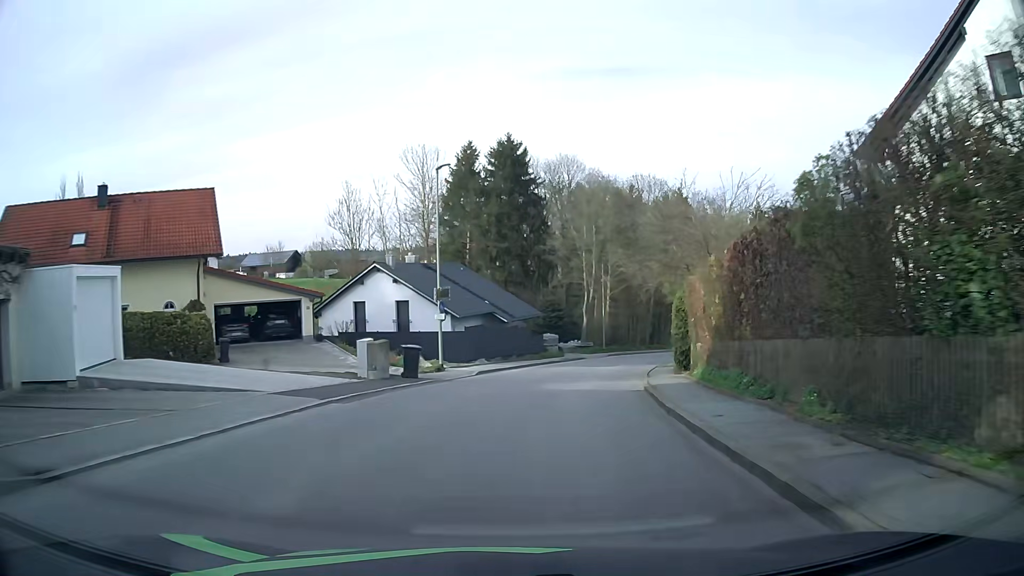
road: unclassified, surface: asphalt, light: Day
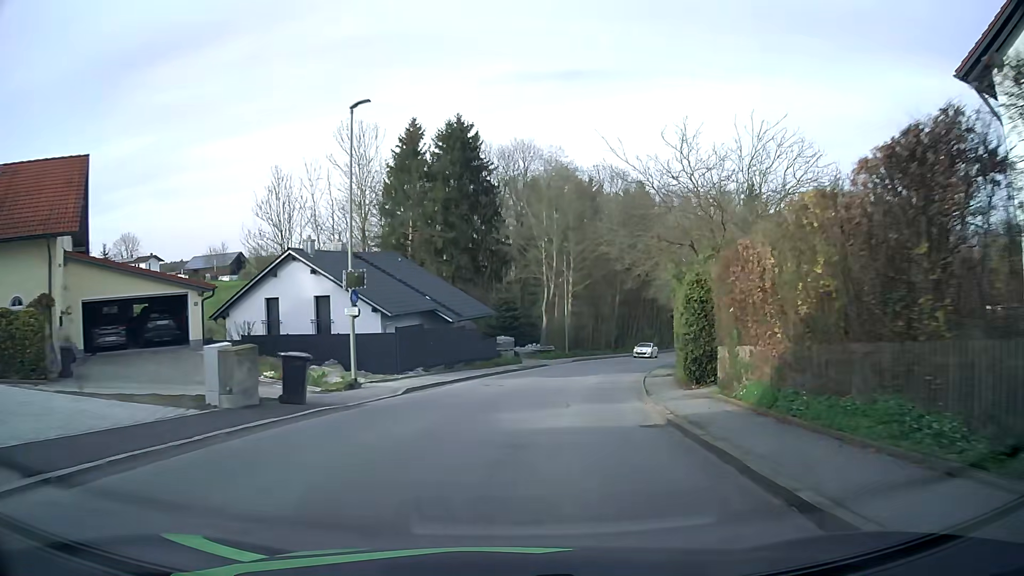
(+0.3, +8.0) m; +4°
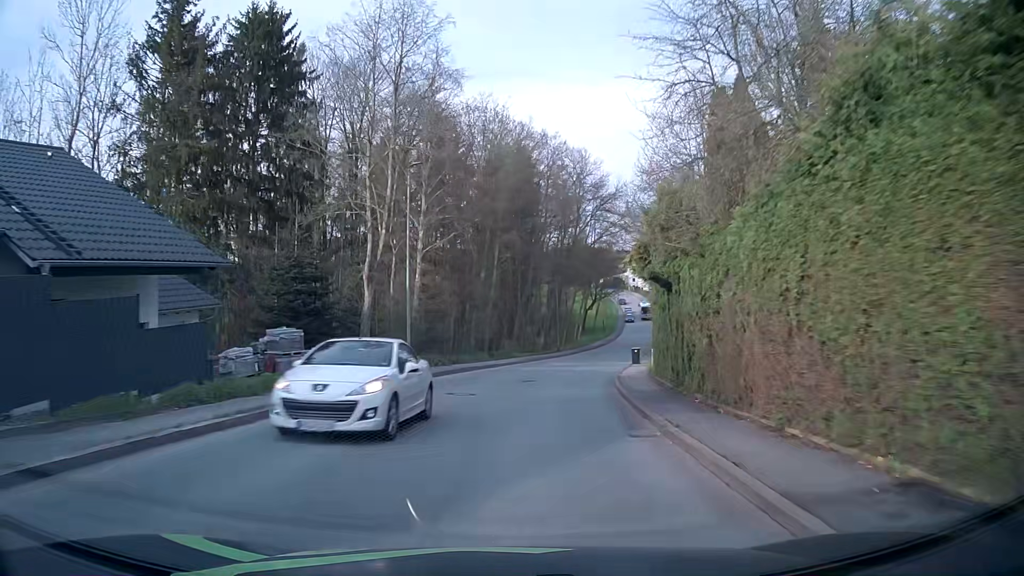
(+2.5, +24.5) m; +12°
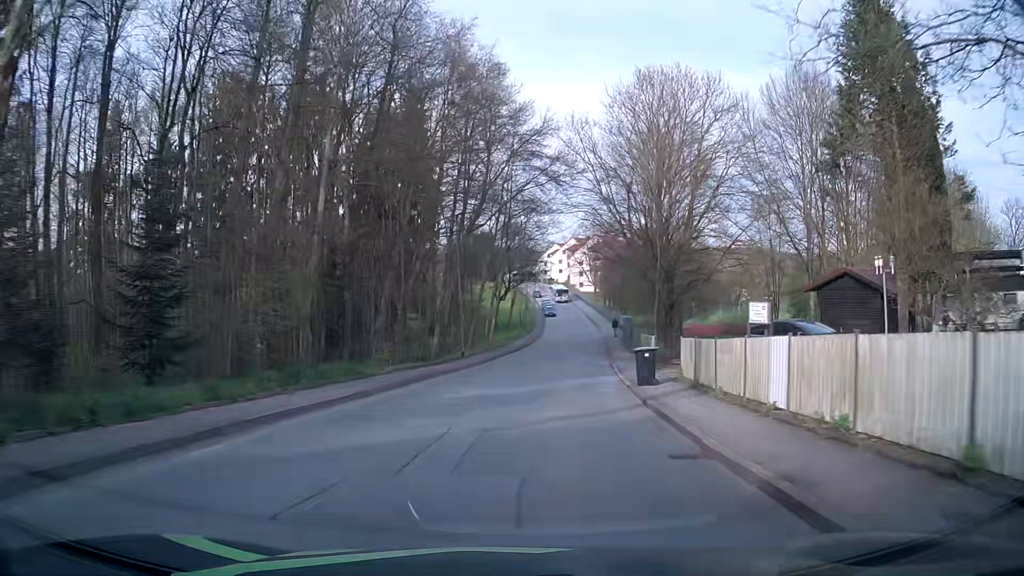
(+1.8, +25.6) m; +8°
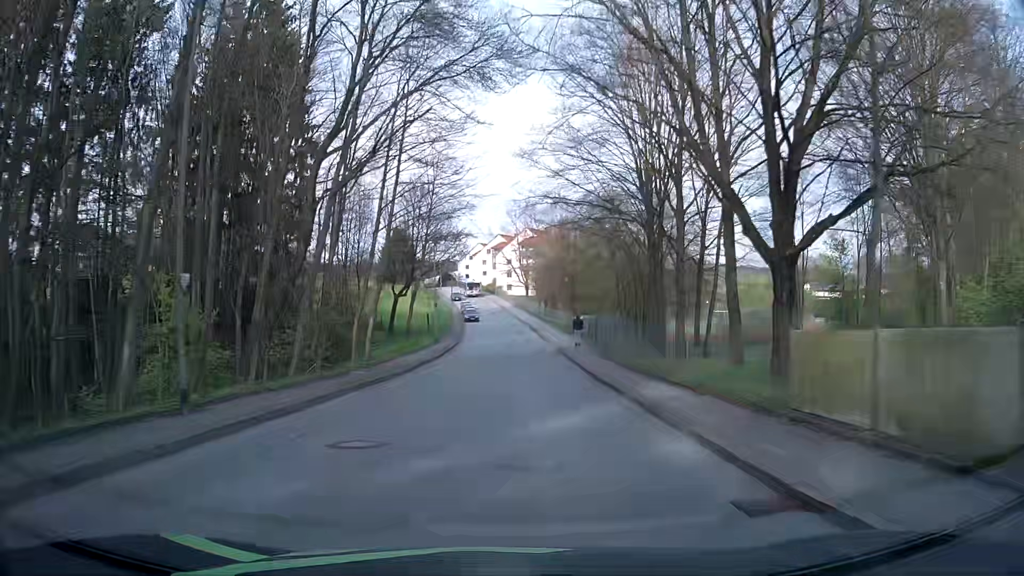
(+2.0, +26.5) m; +7°
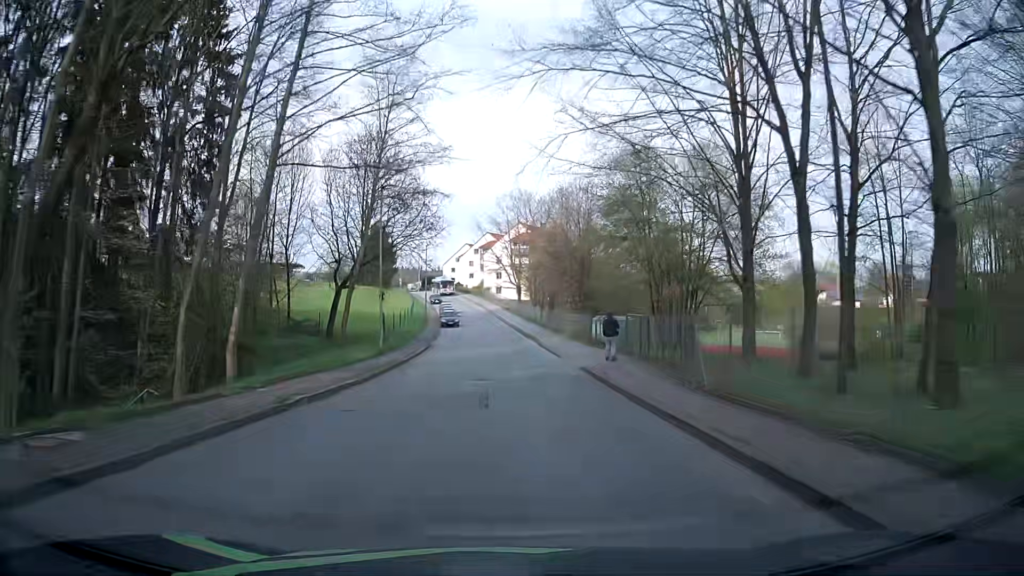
(+0.3, +17.5) m; +3°
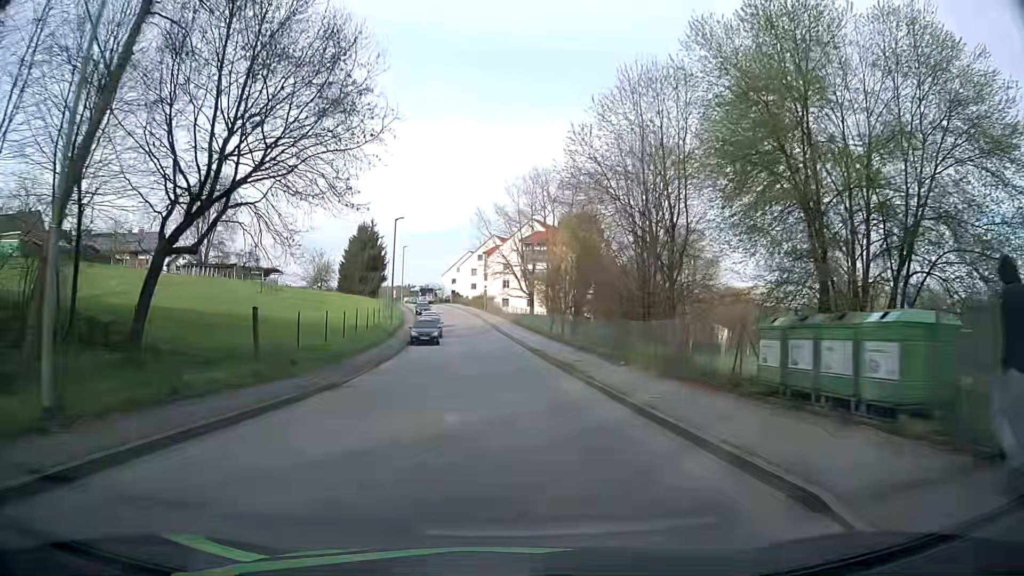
(-0.5, +23.9) m; -2°
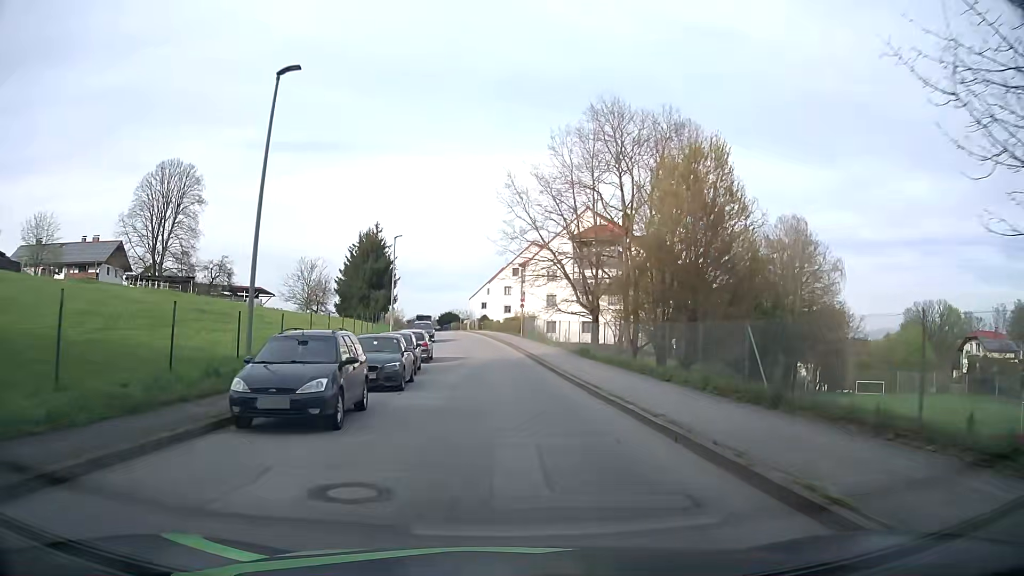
(-0.6, +29.5) m; -3°
(0, +10) (0, +20) (-1, +30) (-1, +40) (-2, +50) (-4, +60) (-5, +70) (-7, +80) (-9, +89) (-11, +99) m
